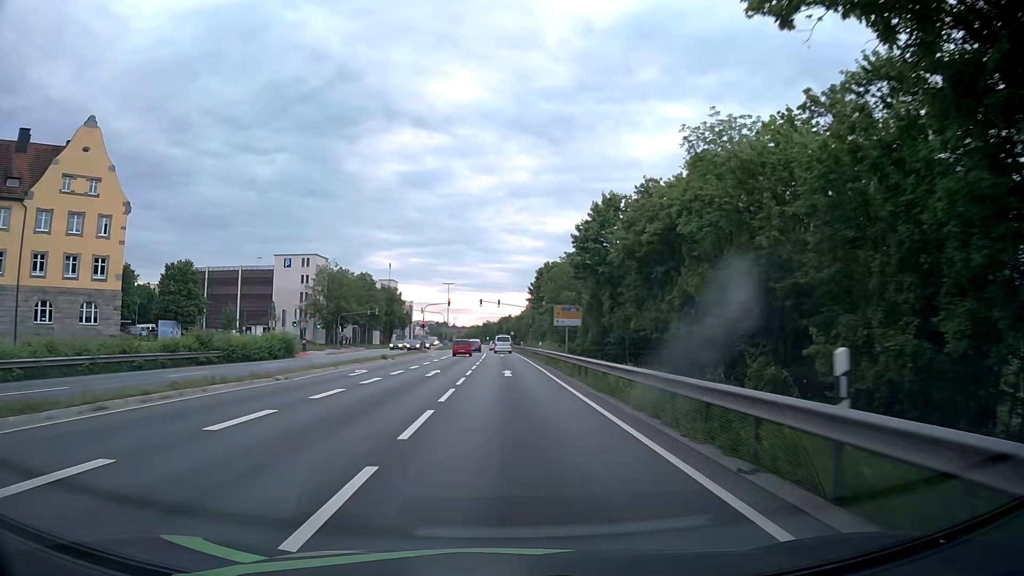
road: primary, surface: asphalt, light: Day
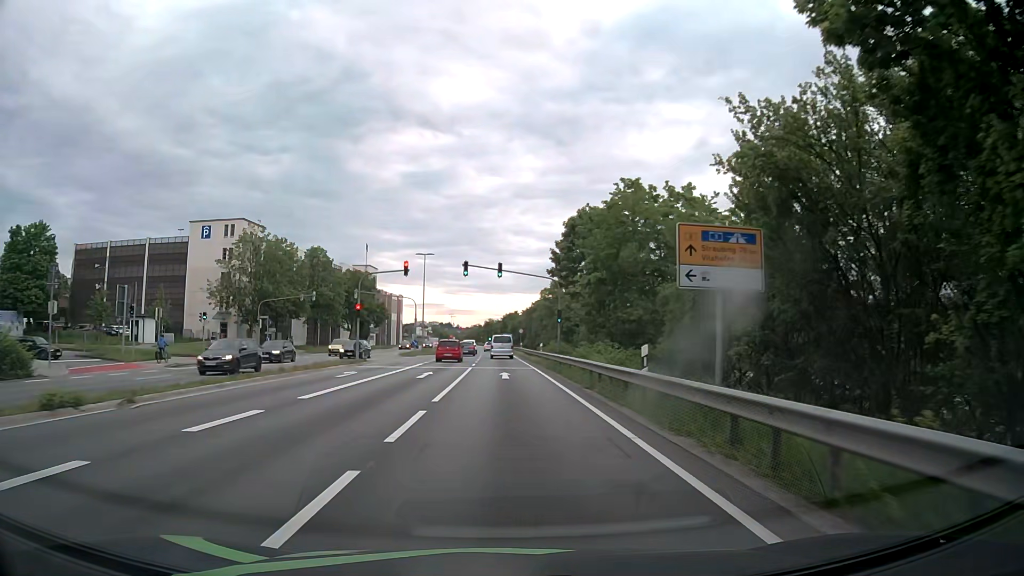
(0.0, +36.1) m; -1°
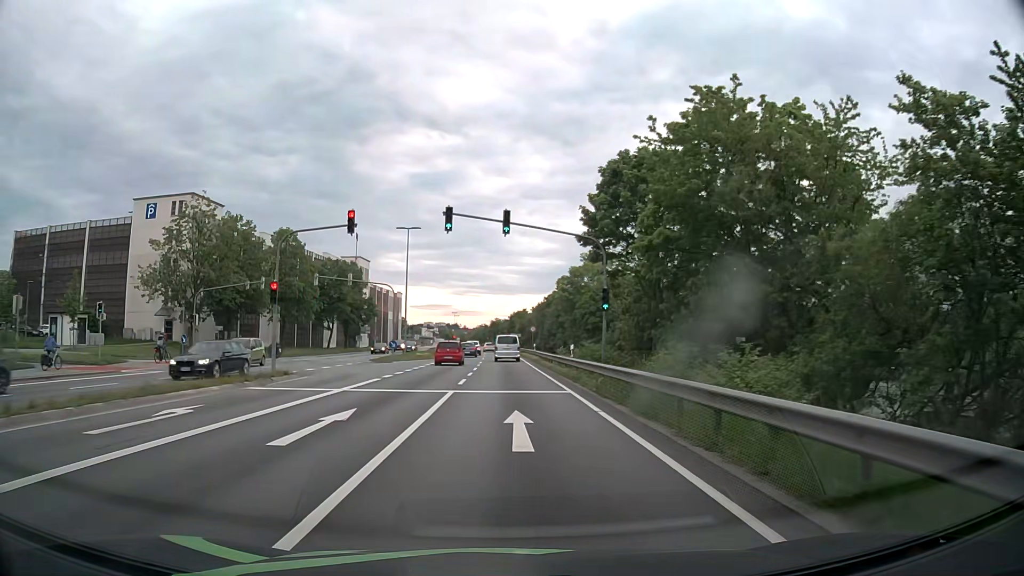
(0.0, +16.4) m; 0°
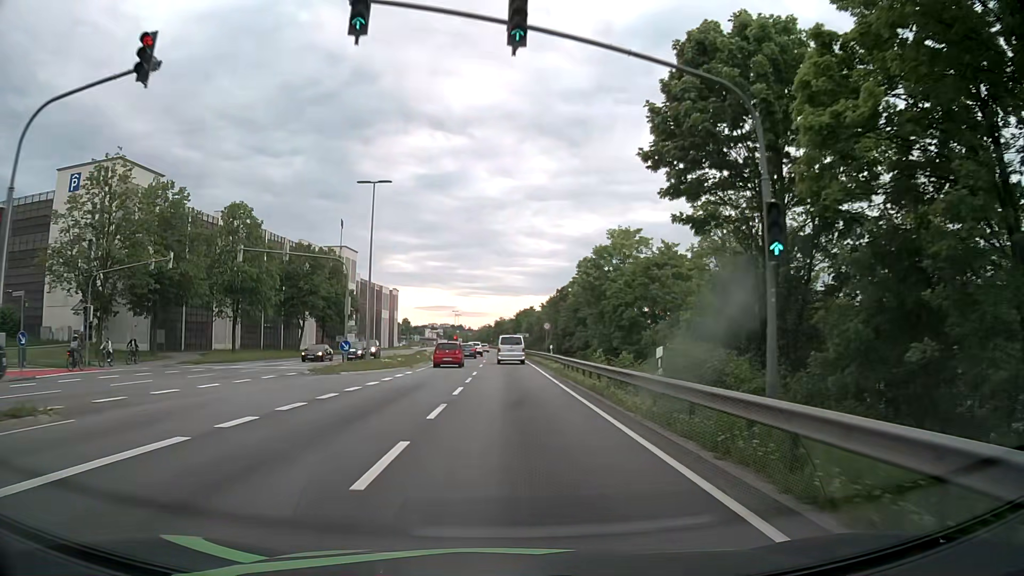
(-0.1, +15.7) m; -1°
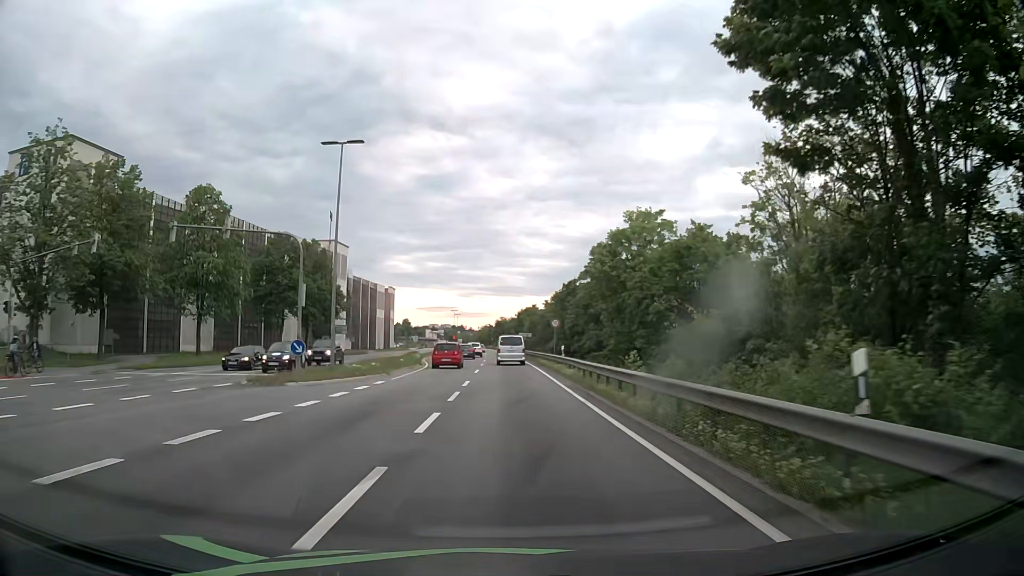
(0.0, +7.8) m; 0°
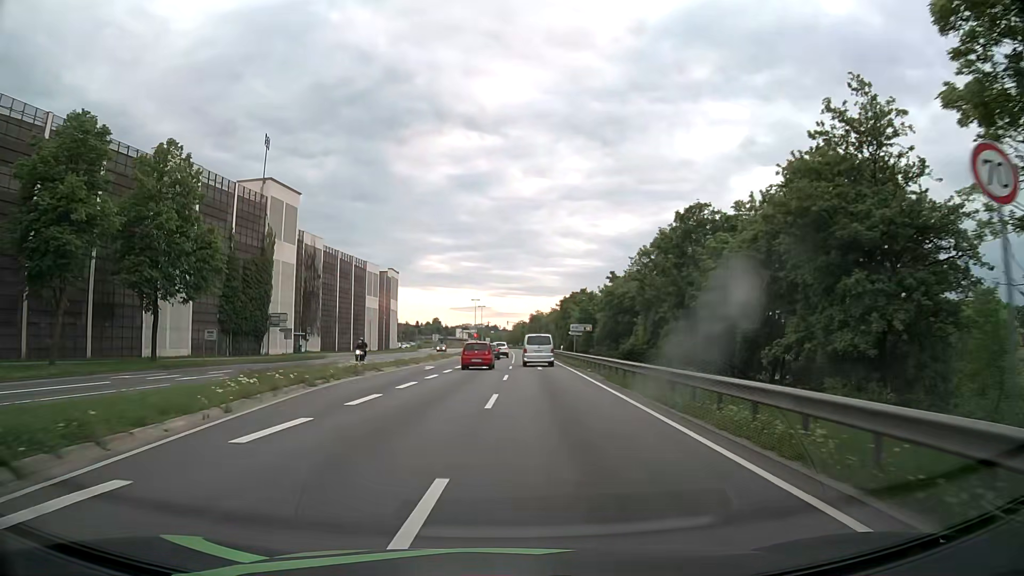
(-0.6, +41.5) m; -3°
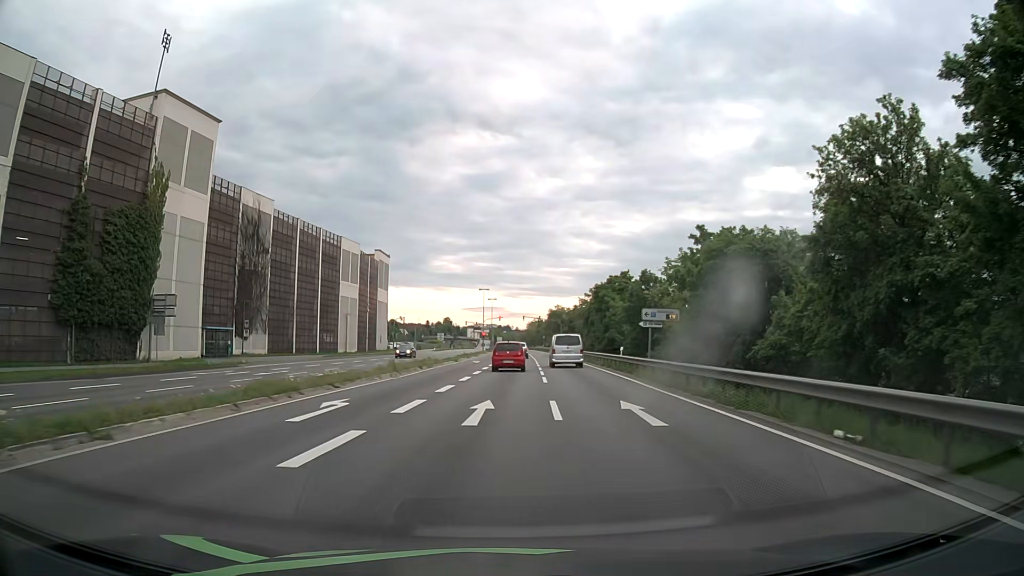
(-0.5, +25.7) m; -1°
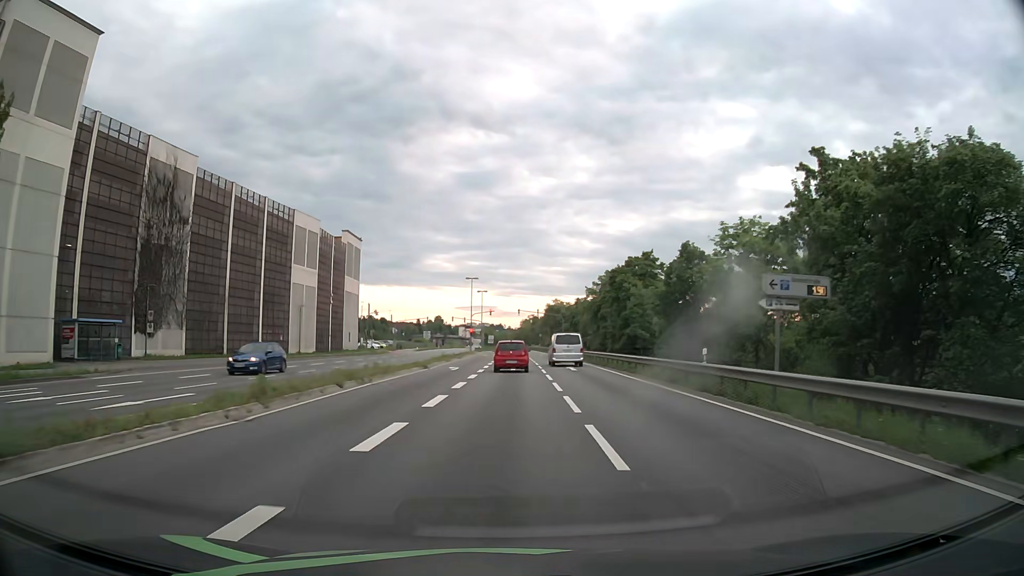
(+0.1, +16.8) m; +1°
(0, +10) (0, +20) (0, +30) (0, +40) (0, +50) (+1, +60) (+1, +70) (+1, +80) (+1, +90) (+1, +100) m
